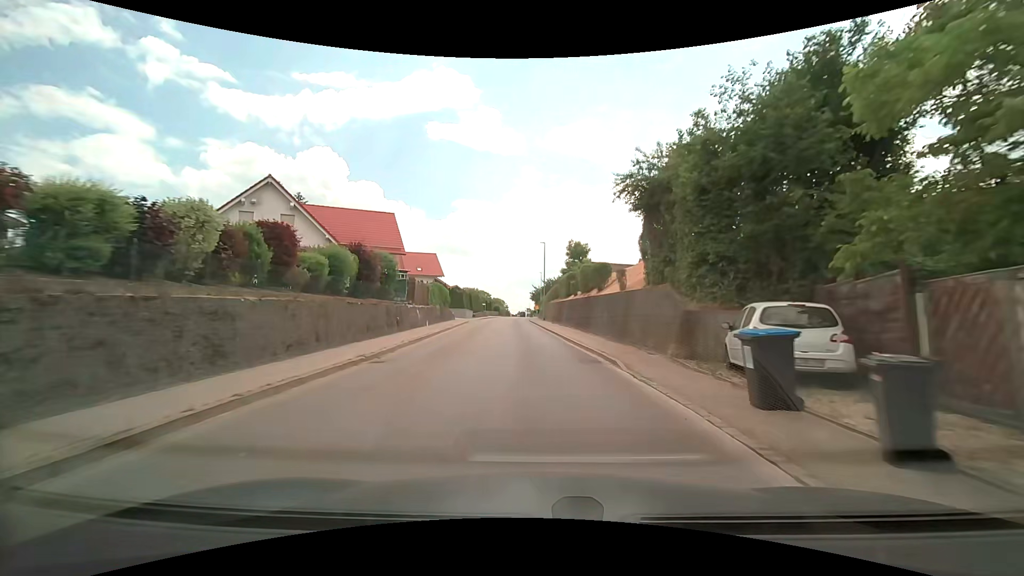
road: secondary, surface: asphalt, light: Day
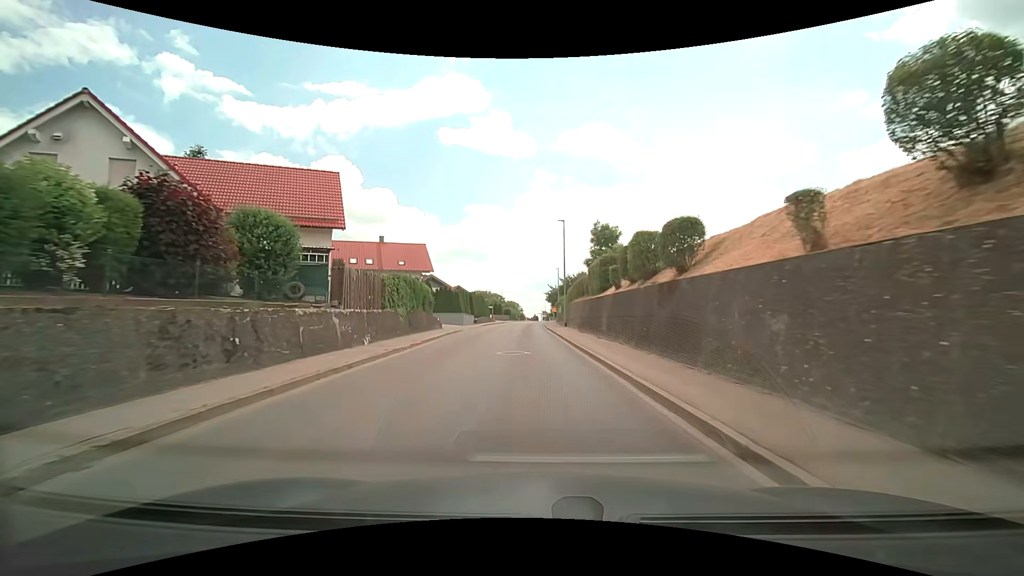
(0.0, +15.1) m; -2°
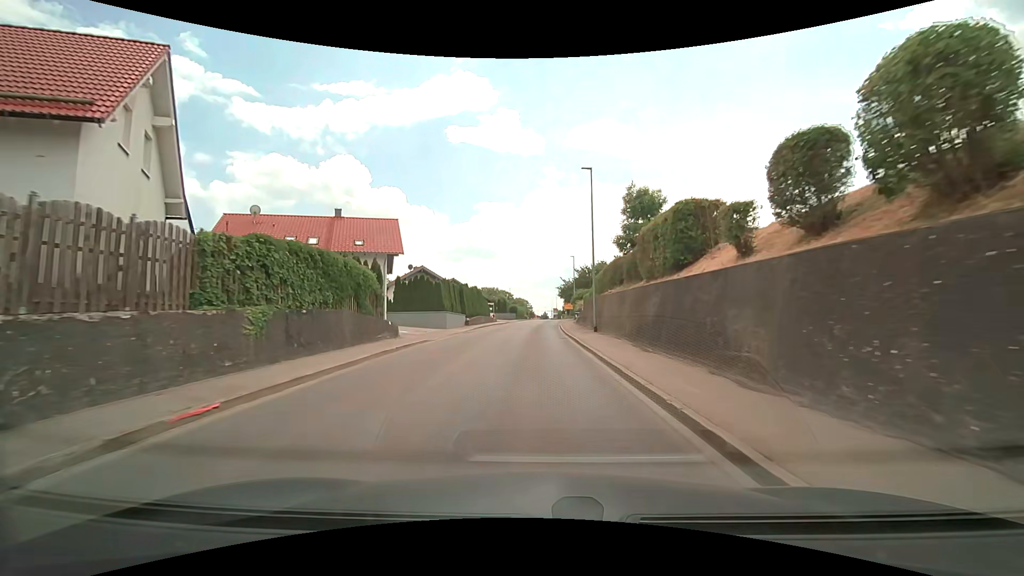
(-0.1, +14.6) m; -1°
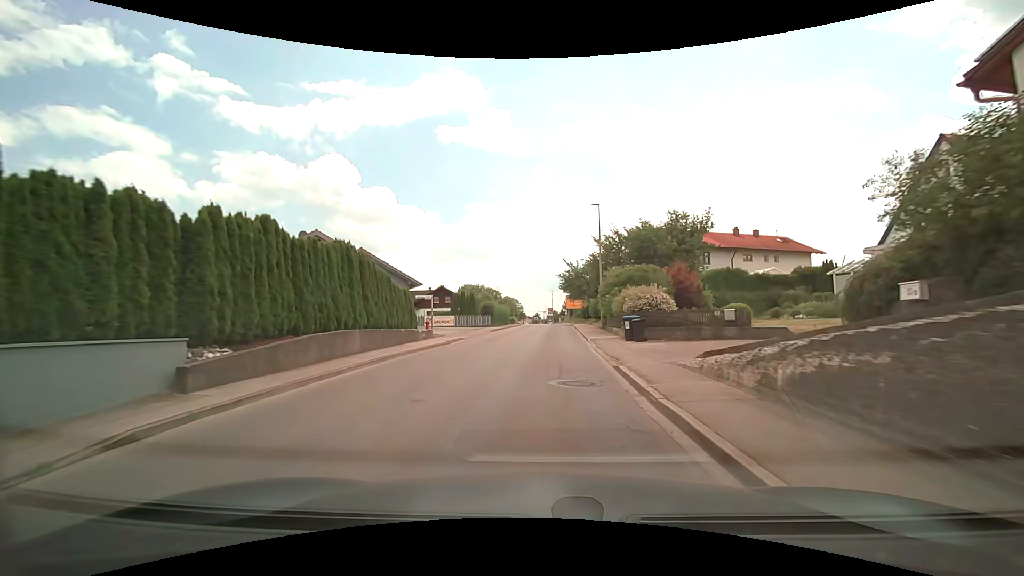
(-0.1, +34.5) m; +1°
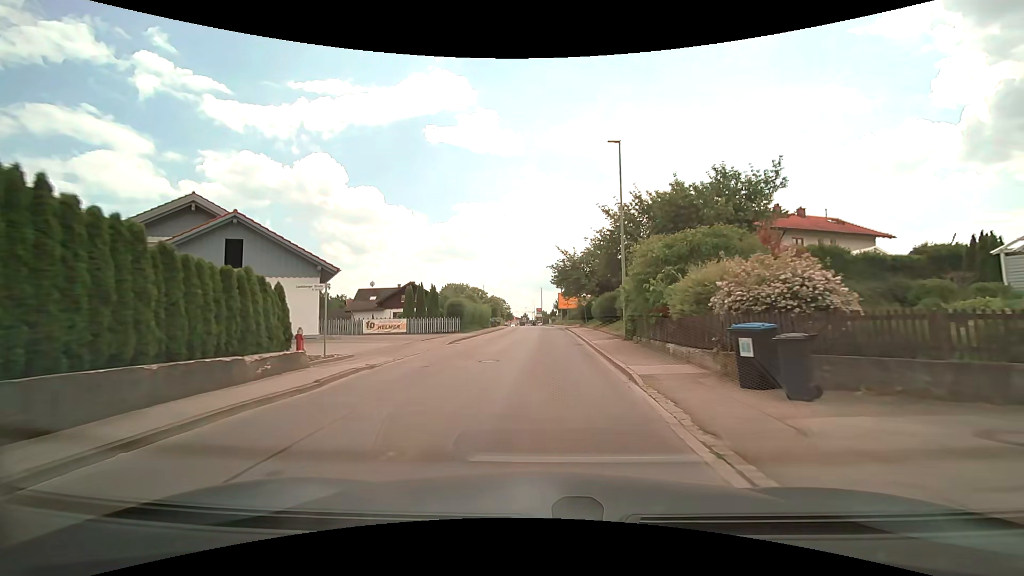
(+0.2, +13.4) m; +2°
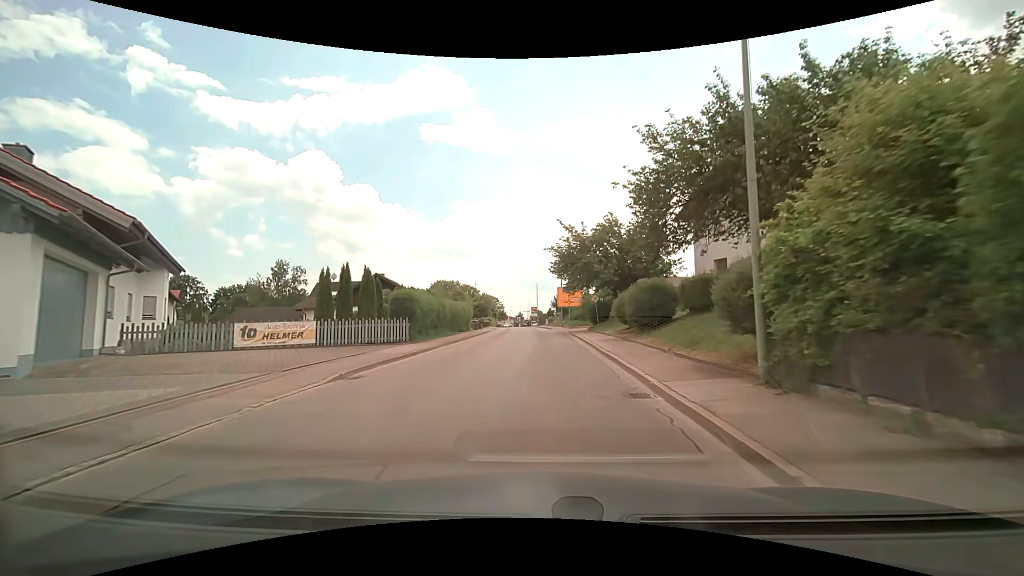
(0.0, +13.4) m; 0°
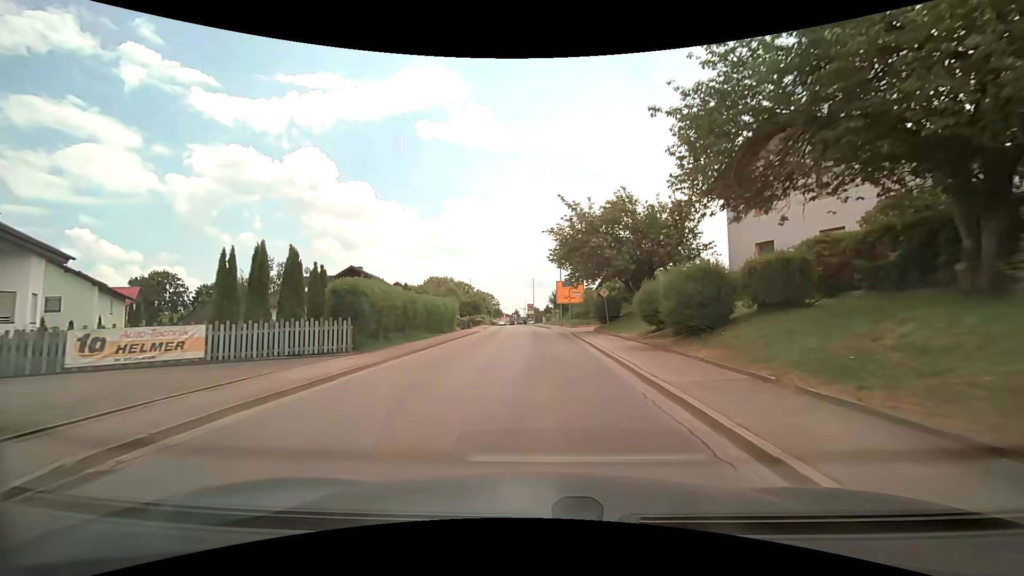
(0.0, +6.7) m; +1°
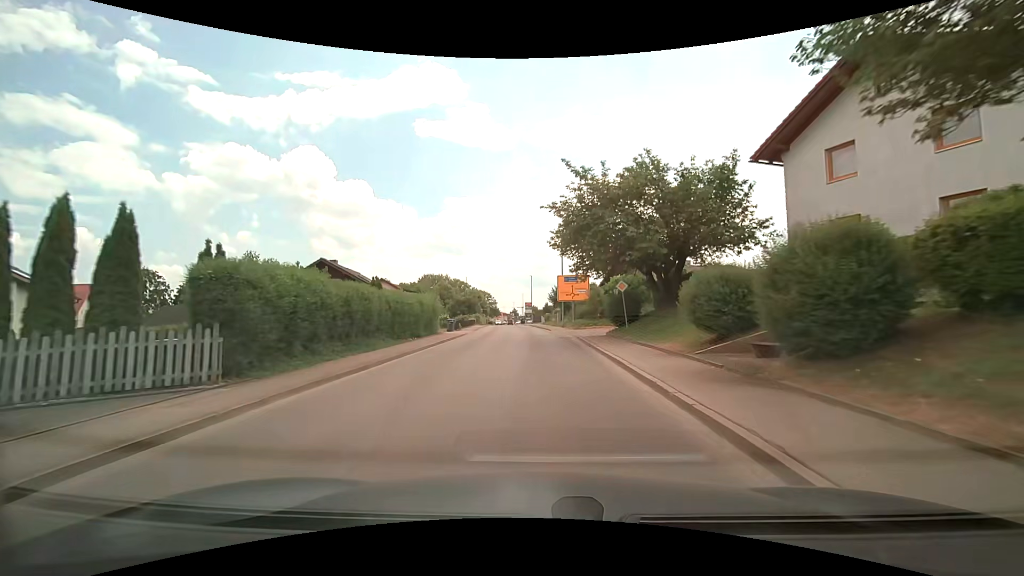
(0.0, +6.8) m; 0°
(0, +10) (0, +20) (0, +30) (-1, +40) (-1, +50) (-2, +60) (-3, +70) (-3, +80) (-4, +90) (-5, +100) m
